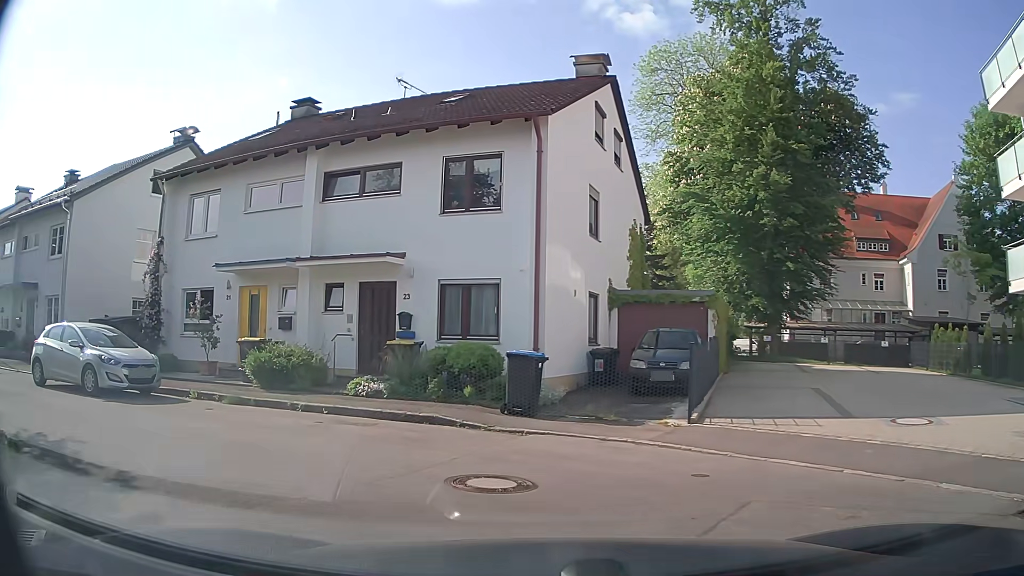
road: residential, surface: paved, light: Day
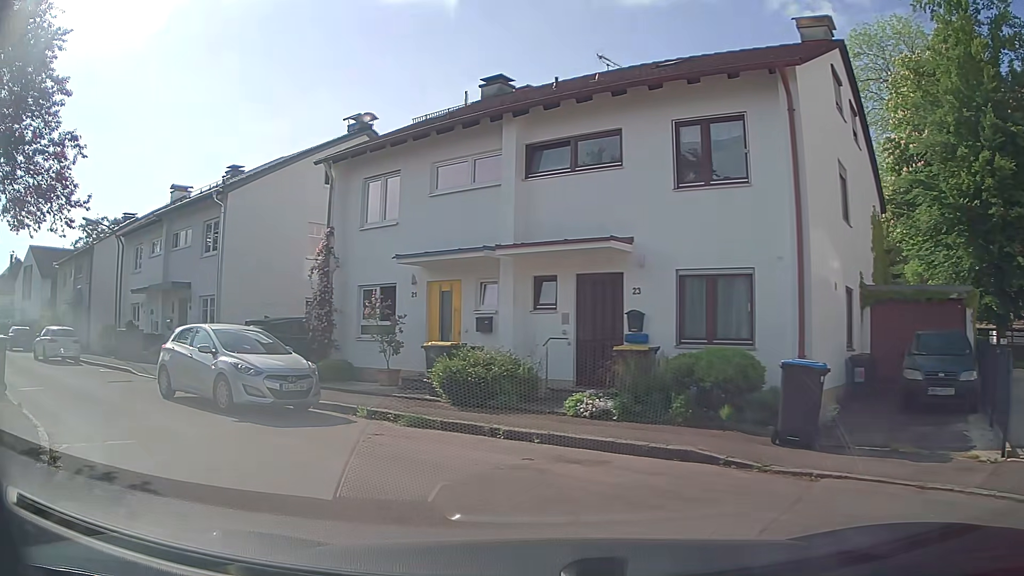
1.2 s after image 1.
(-0.5, +2.9) m; -19°
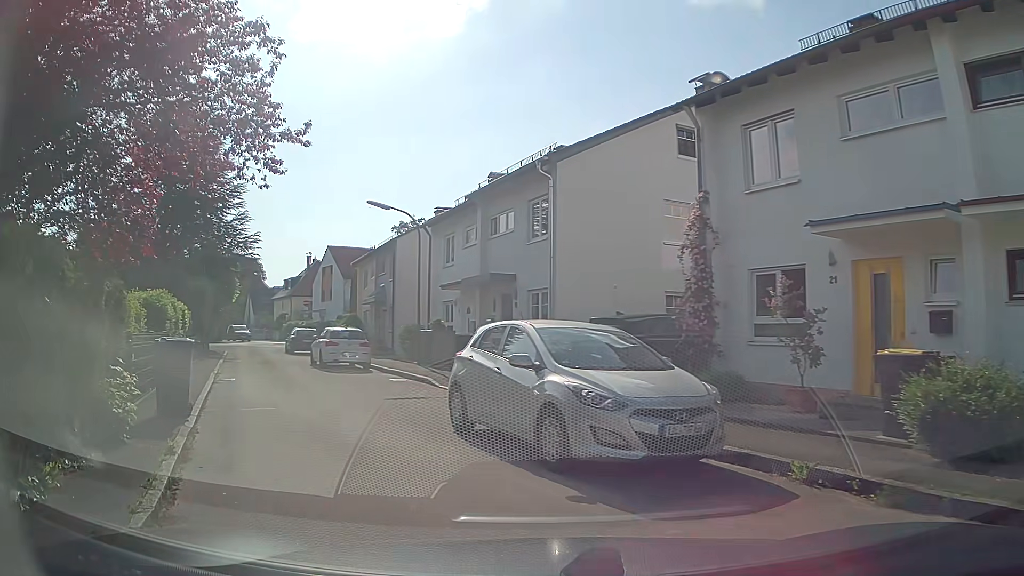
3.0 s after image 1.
(-1.2, +4.7) m; -29°
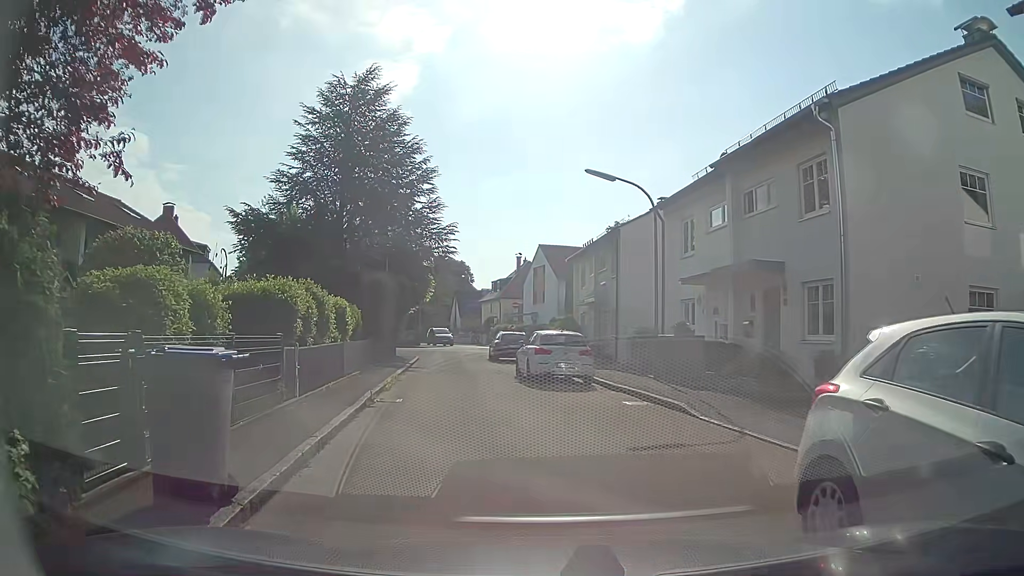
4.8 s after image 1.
(-0.9, +5.2) m; -17°
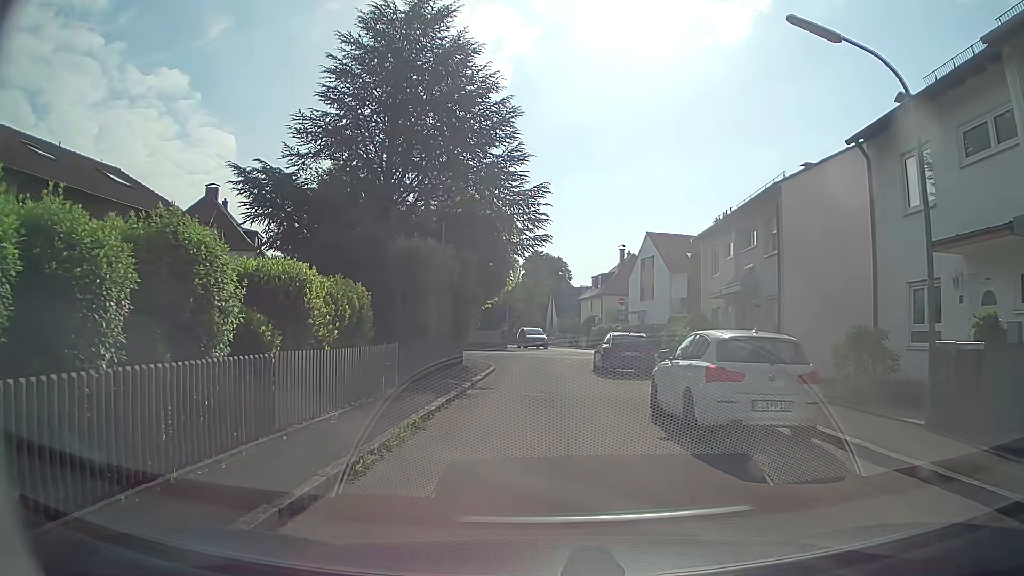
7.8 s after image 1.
(-0.9, +9.6) m; -8°
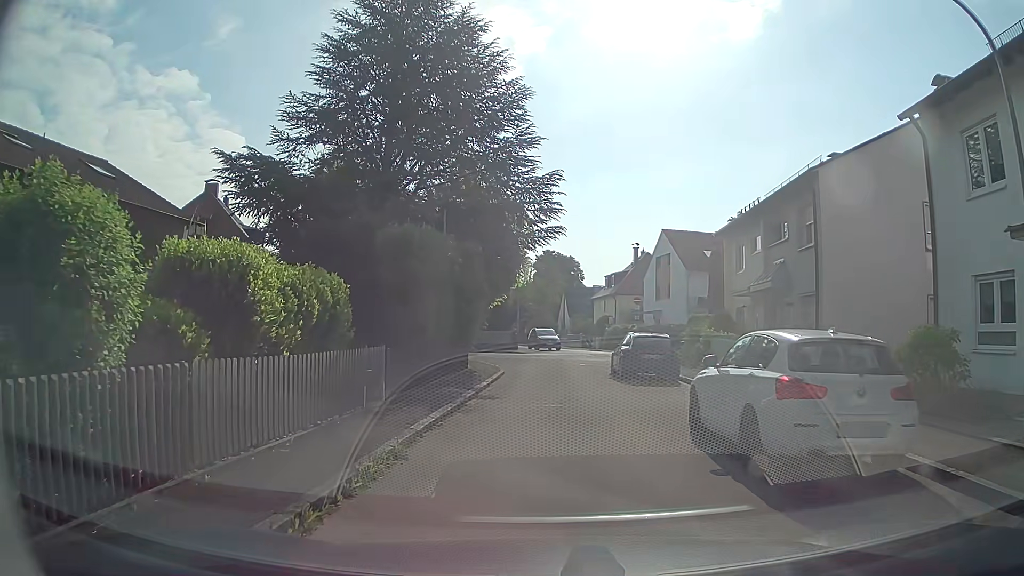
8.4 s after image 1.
(-0.1, +2.2) m; -1°
